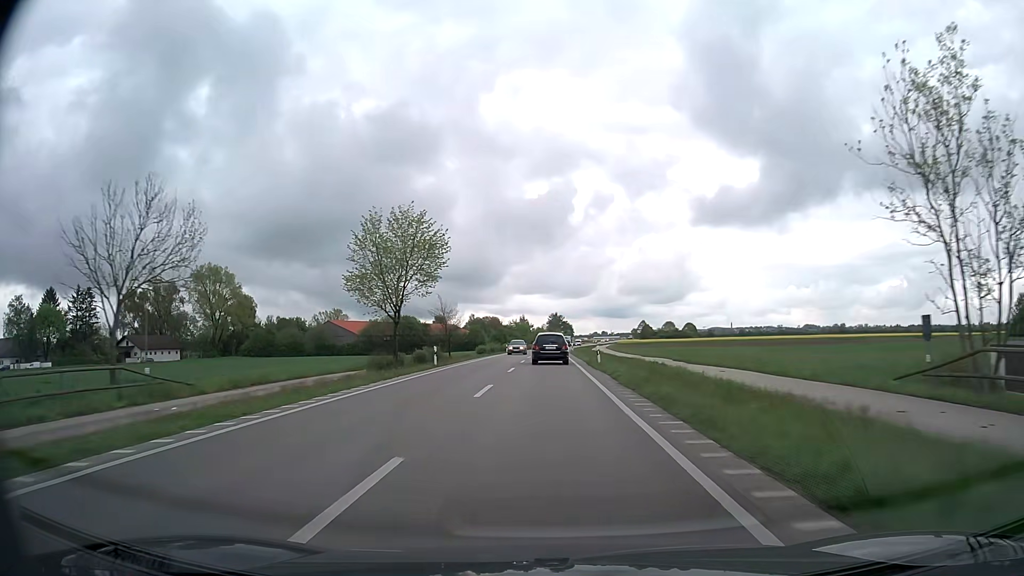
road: primary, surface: asphalt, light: Day
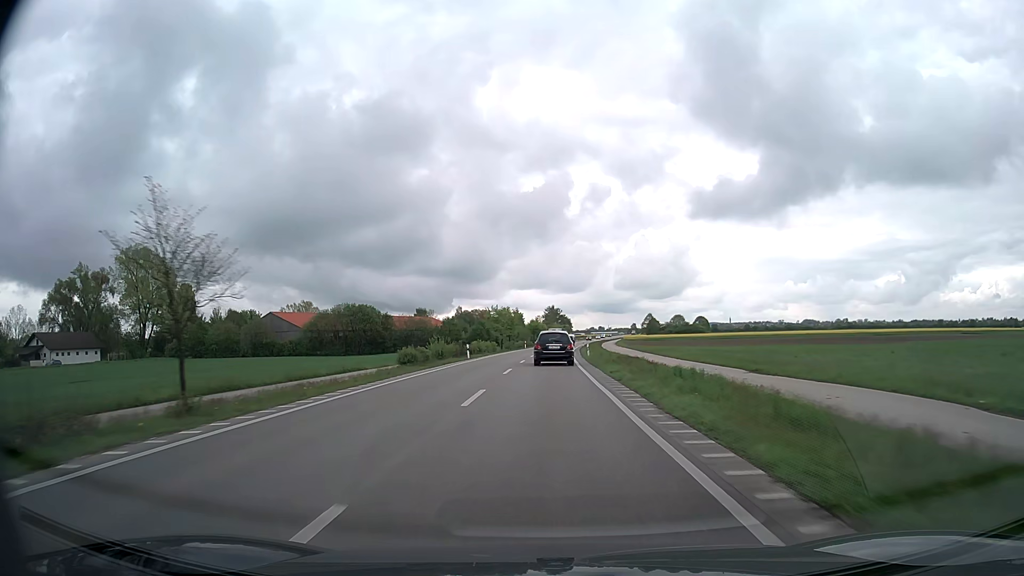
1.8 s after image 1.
(+0.2, +38.2) m; +1°
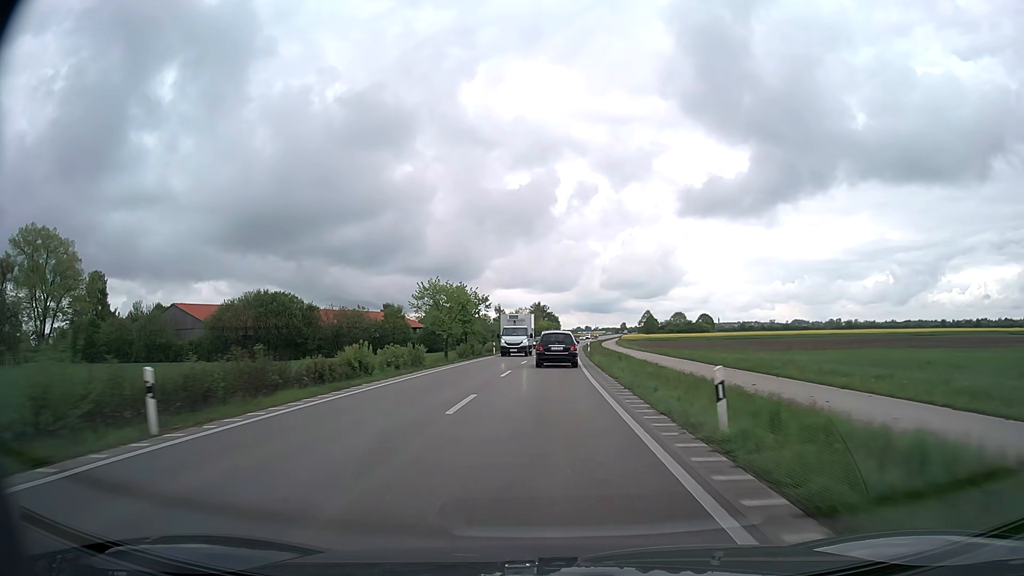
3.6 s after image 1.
(+0.2, +37.3) m; +1°
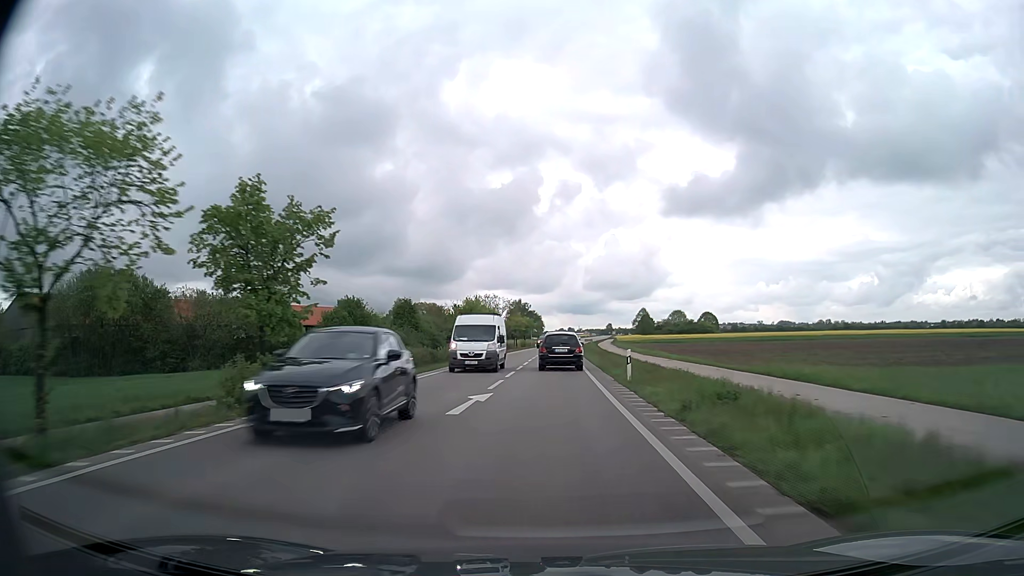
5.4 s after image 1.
(+0.5, +37.5) m; +1°
(0, +10) (0, +20) (0, +30) (+1, +40) (+1, +50) (+1, +60) (+1, +70) (+2, +80) (+2, +90) (+3, +100) m
